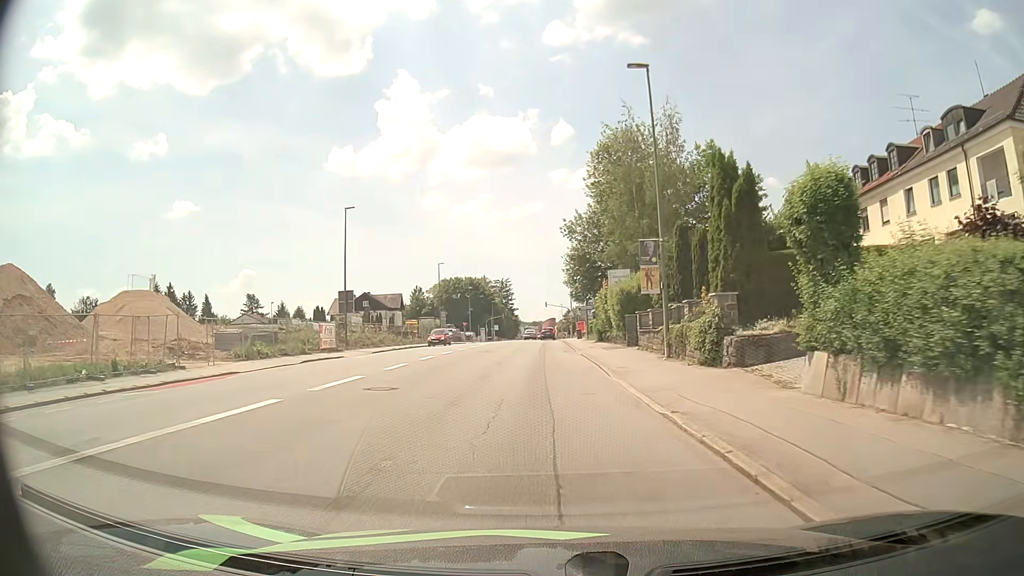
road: tertiary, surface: asphalt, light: Day
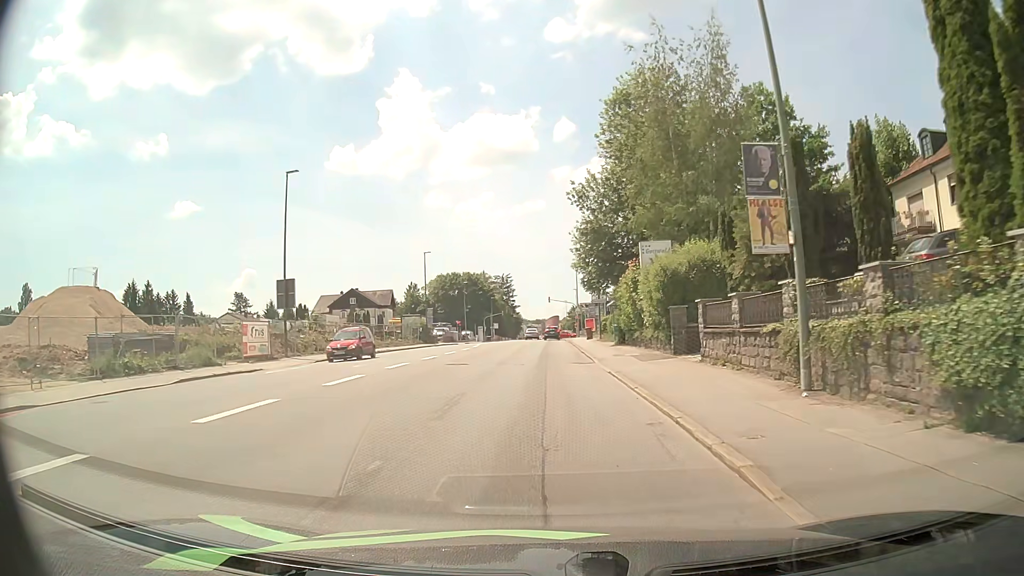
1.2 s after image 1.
(0.0, +12.0) m; 0°
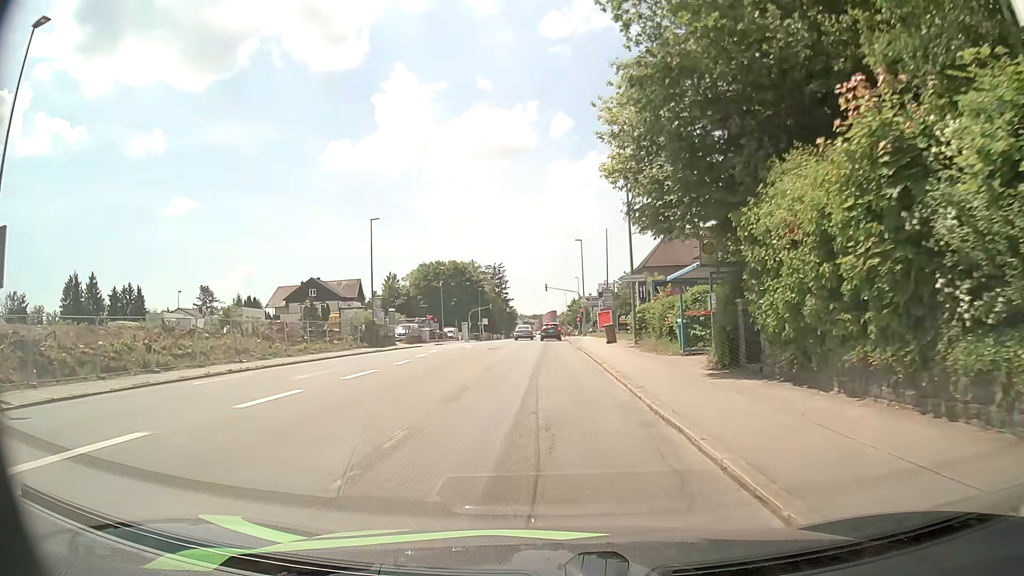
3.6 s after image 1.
(-0.1, +22.2) m; 0°
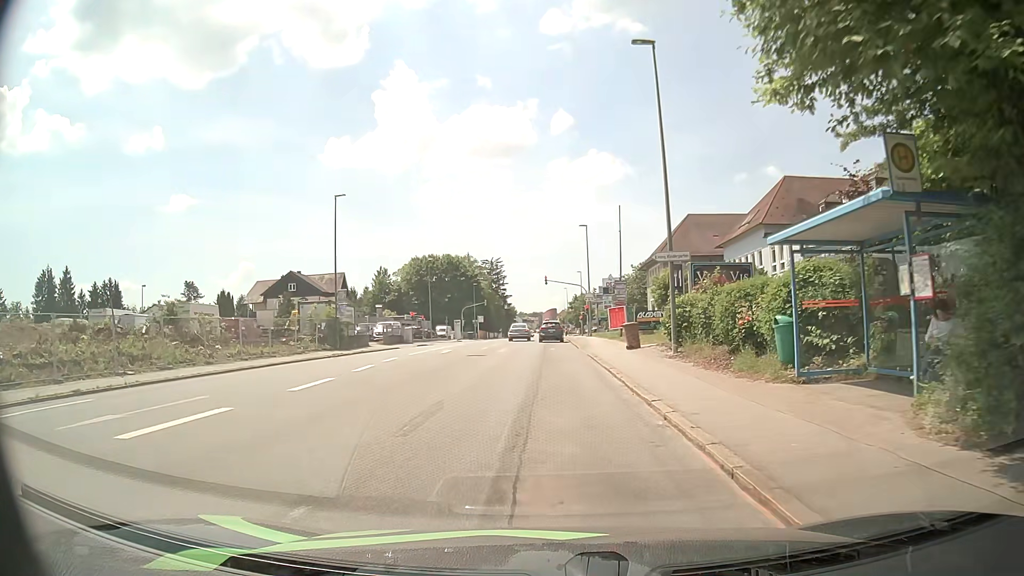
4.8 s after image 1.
(-0.1, +9.3) m; -1°
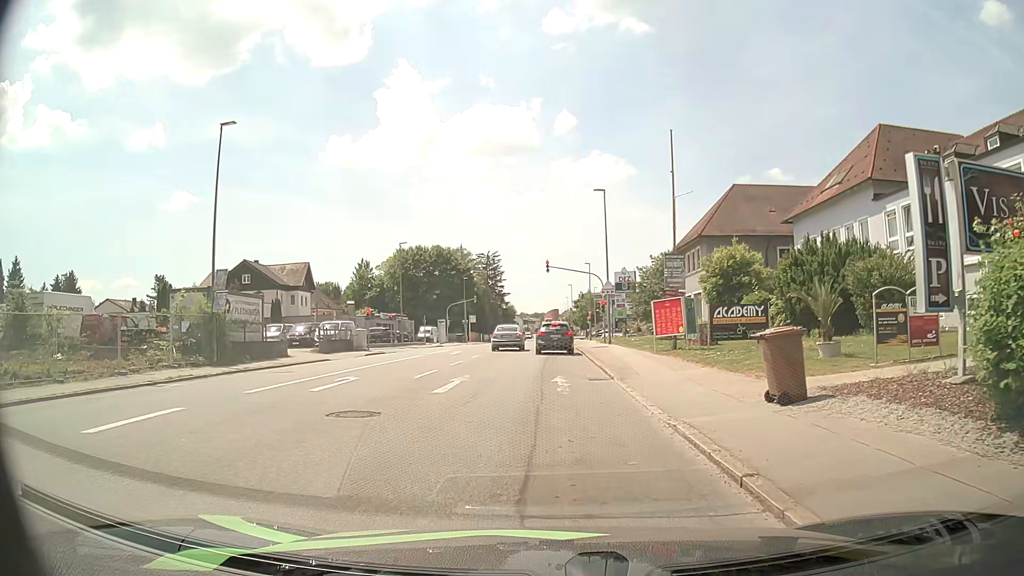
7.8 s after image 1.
(+0.1, +17.2) m; 0°
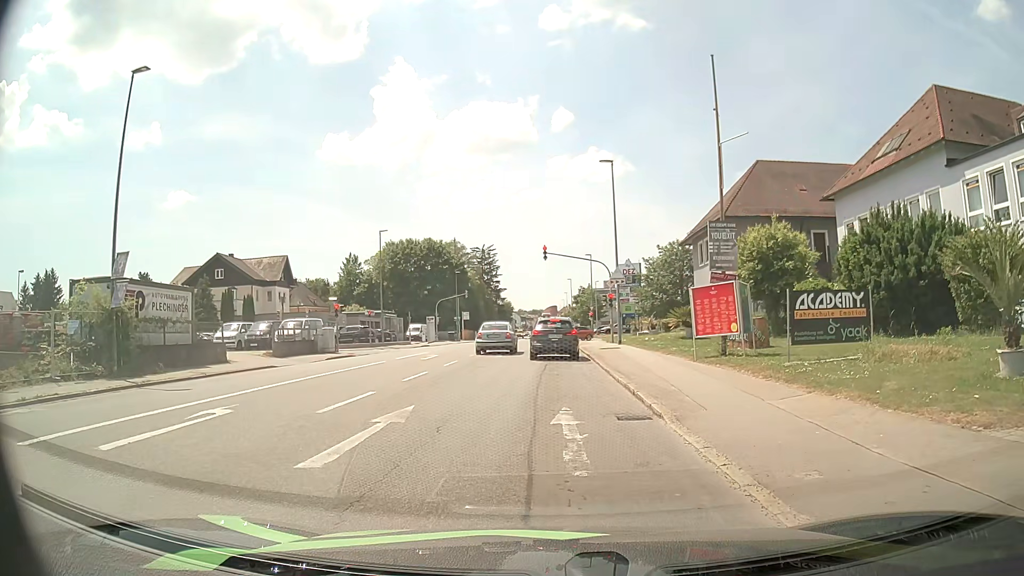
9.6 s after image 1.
(+0.1, +7.1) m; 0°
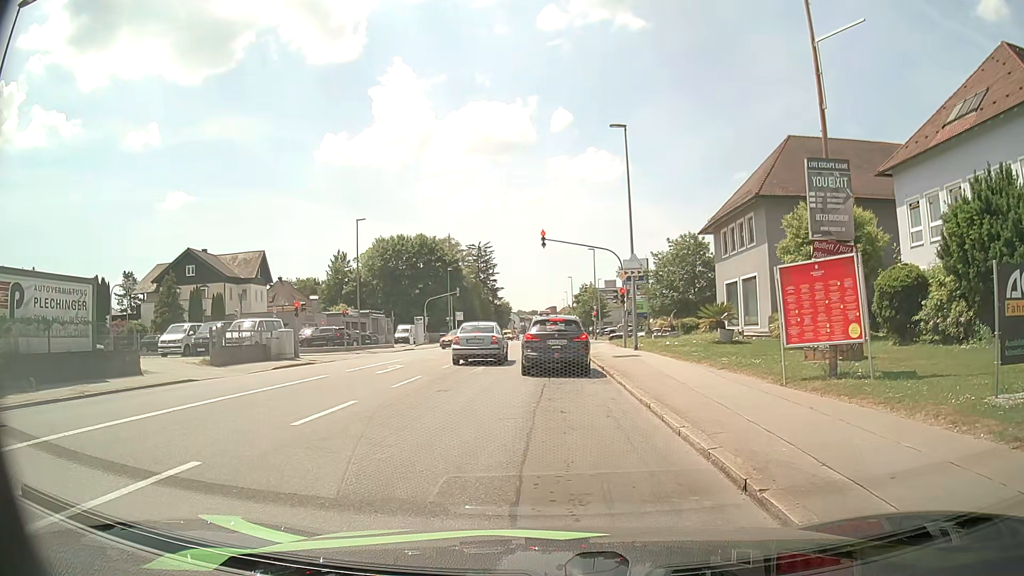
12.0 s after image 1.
(+0.1, +7.0) m; +1°
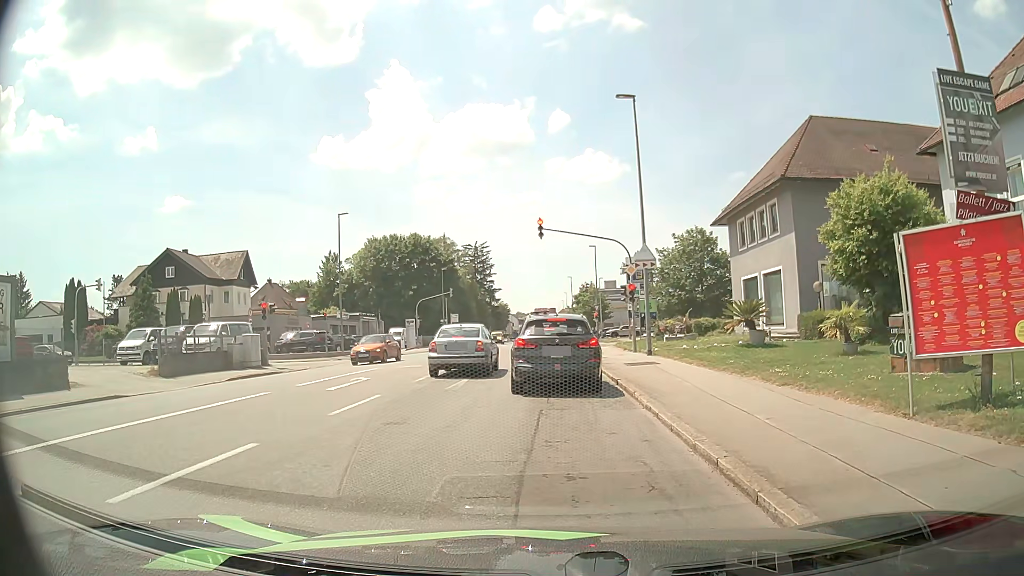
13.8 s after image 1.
(0.0, +4.3) m; +2°
(0, +10) (0, +20) (-1, +30) (-1, +40) (-1, +50) (-2, +60) (-2, +70) (-2, +80) (-3, +90) (-3, +100) m
